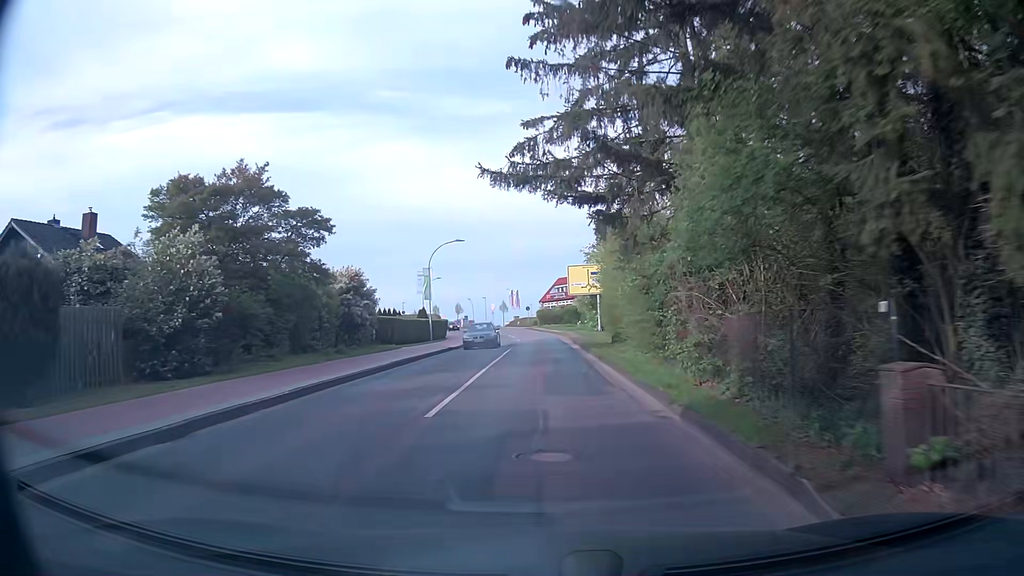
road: tertiary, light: Day
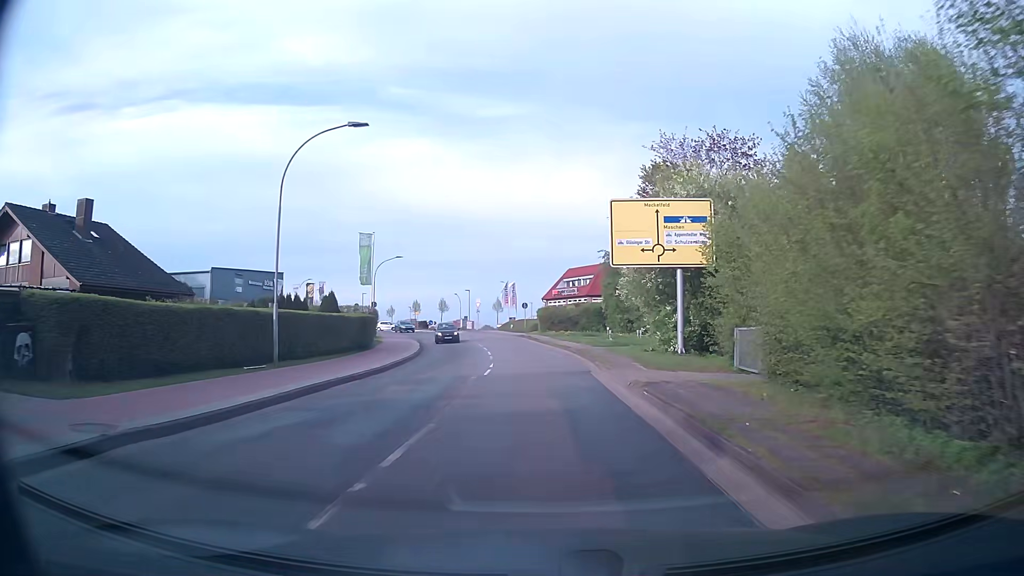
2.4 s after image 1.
(-0.4, +30.5) m; -1°
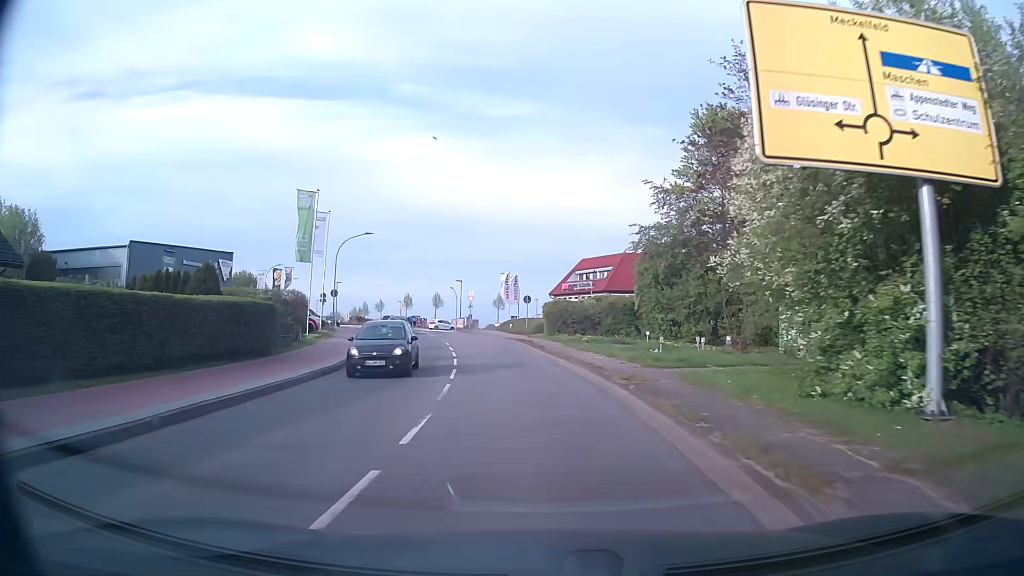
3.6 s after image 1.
(0.0, +15.2) m; 0°
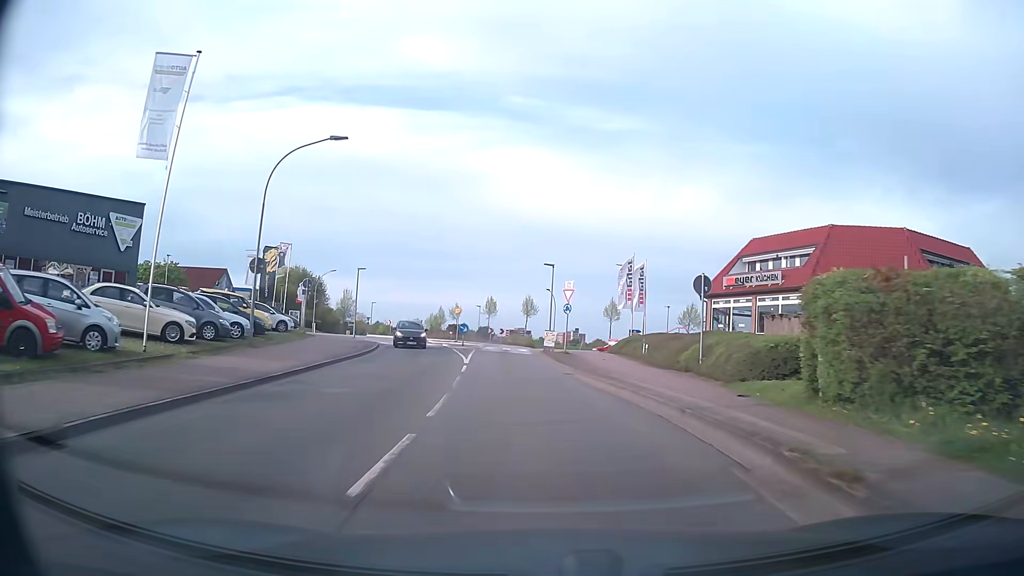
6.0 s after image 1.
(-2.3, +30.2) m; -9°
